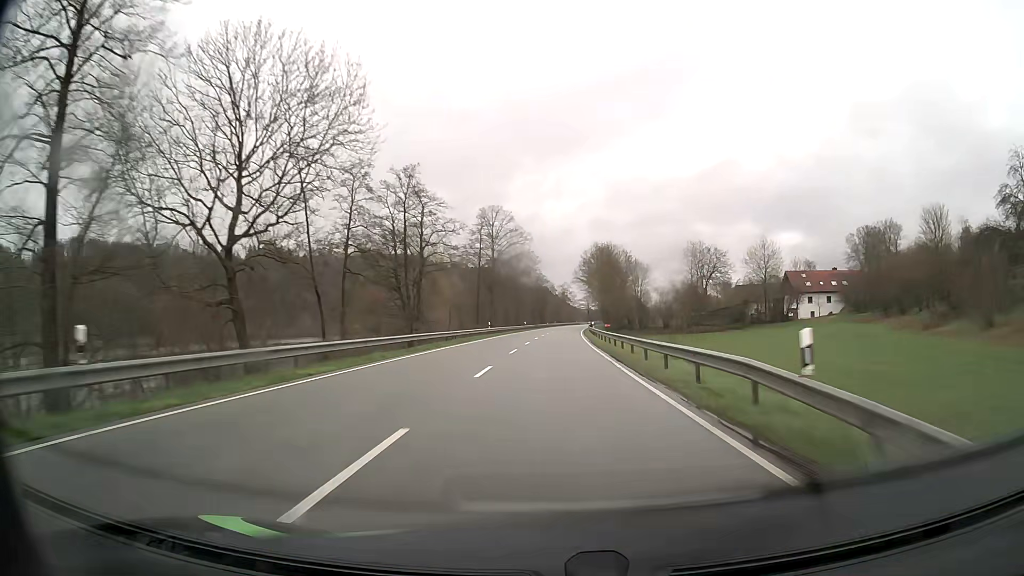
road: primary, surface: asphalt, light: Day
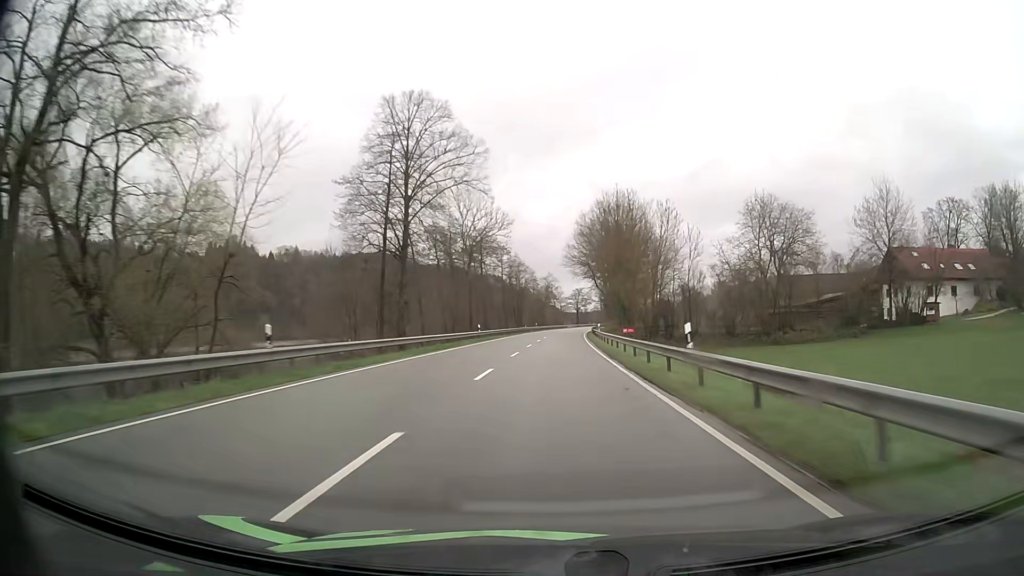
(+0.6, +48.5) m; +1°
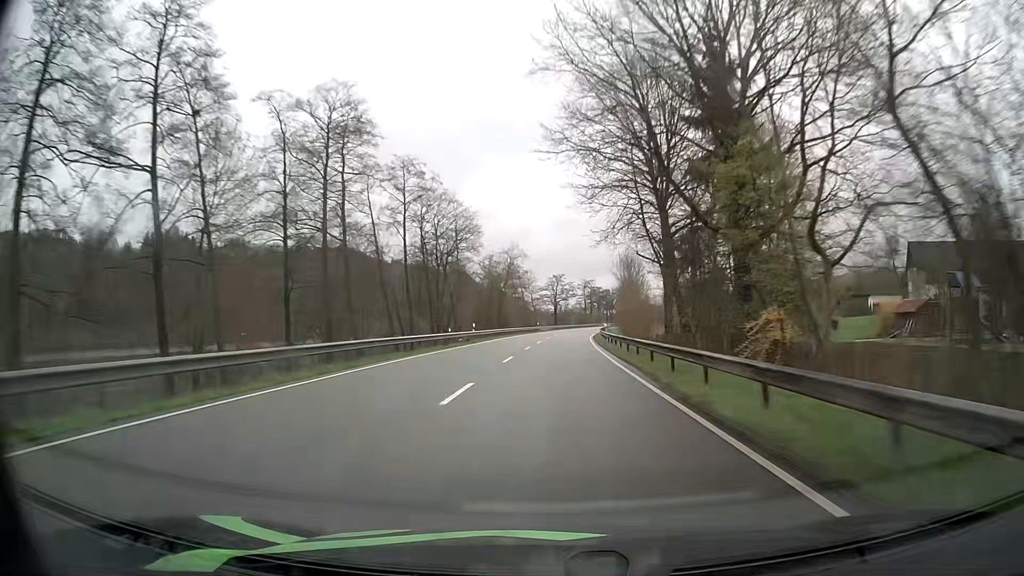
(+1.4, +64.7) m; +2°
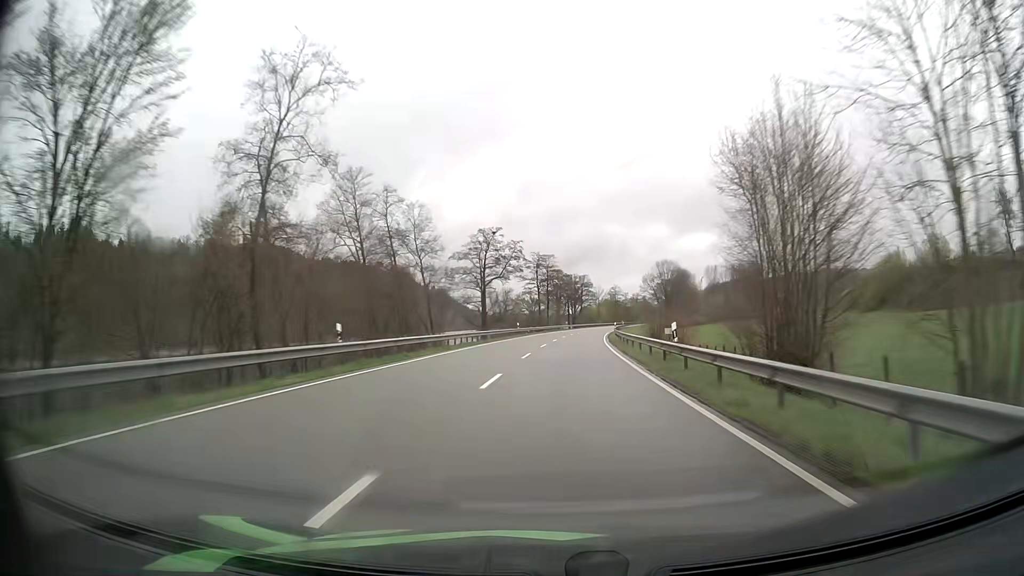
(+3.1, +80.7) m; +5°
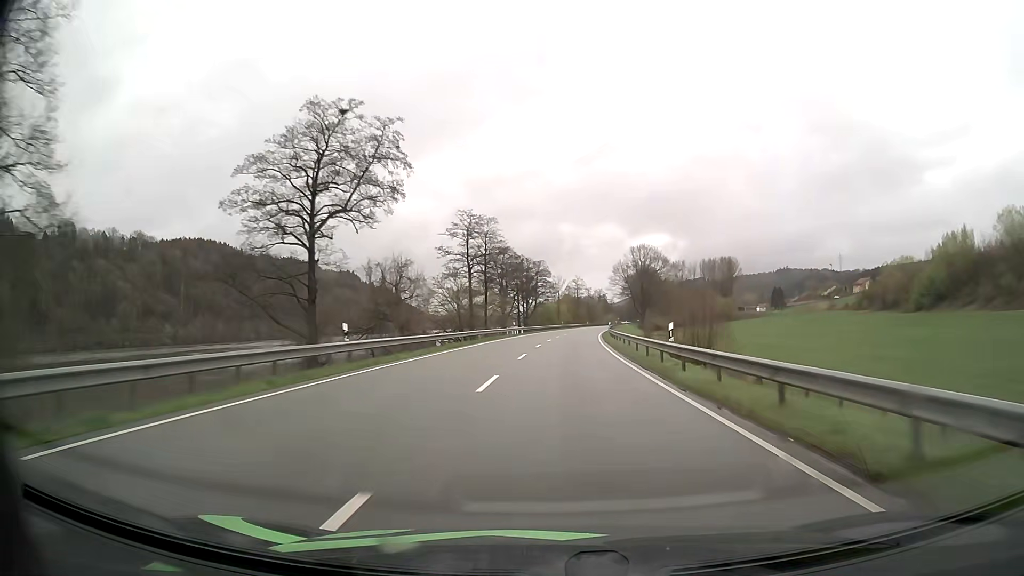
(+1.6, +48.3) m; +4°
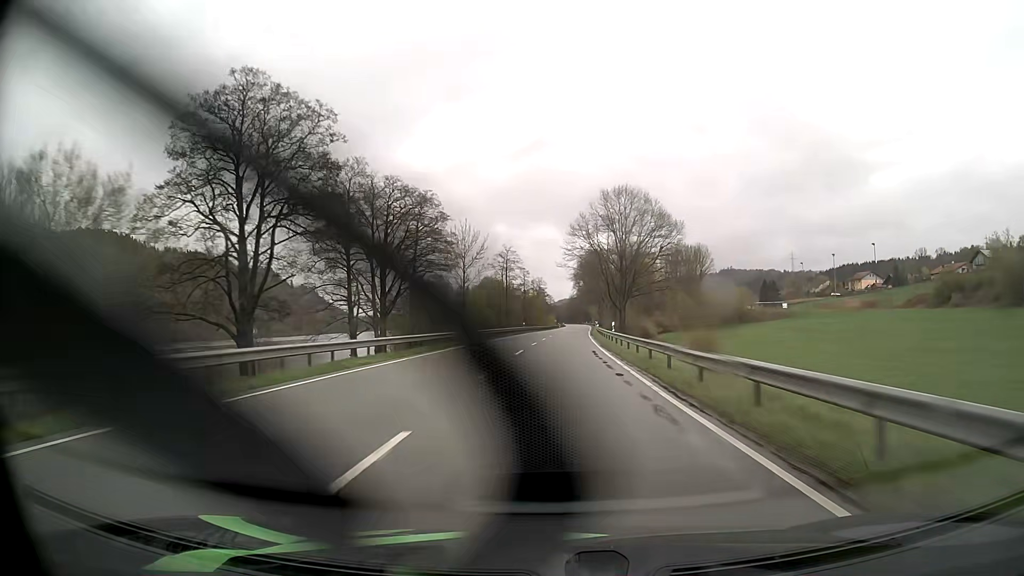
(+4.3, +80.5) m; +6°
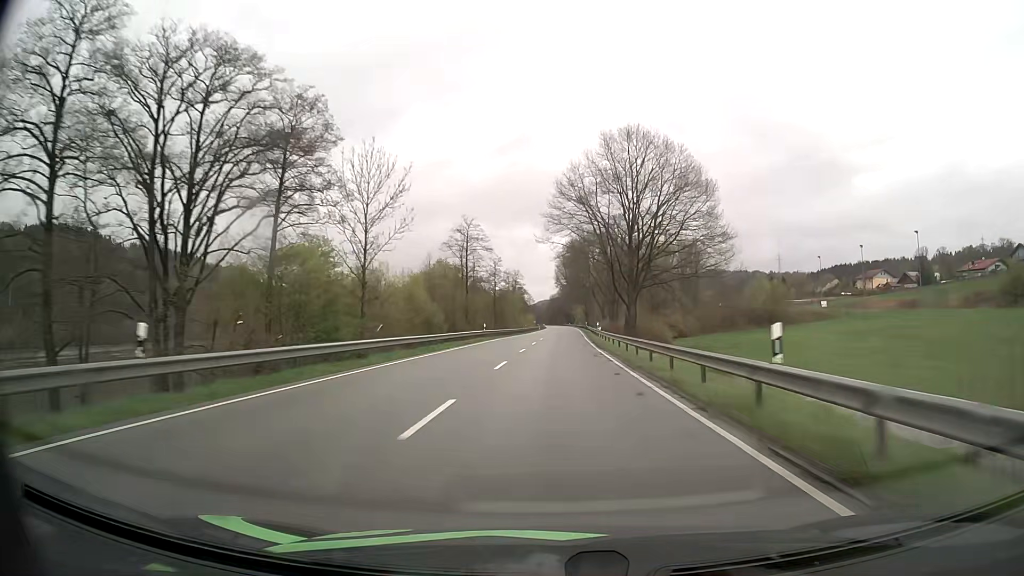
(+0.6, +32.2) m; +2°
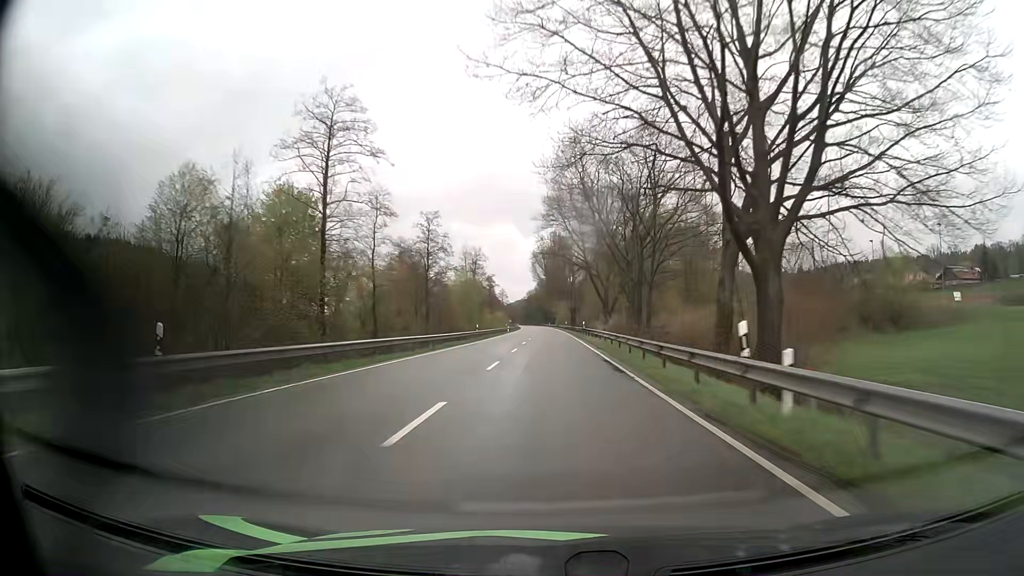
(+0.8, +48.3) m; +2°
(0, +10) (0, +20) (0, +30) (0, +40) (0, +50) (0, +60) (0, +70) (0, +80) (0, +90) (0, +100) m
